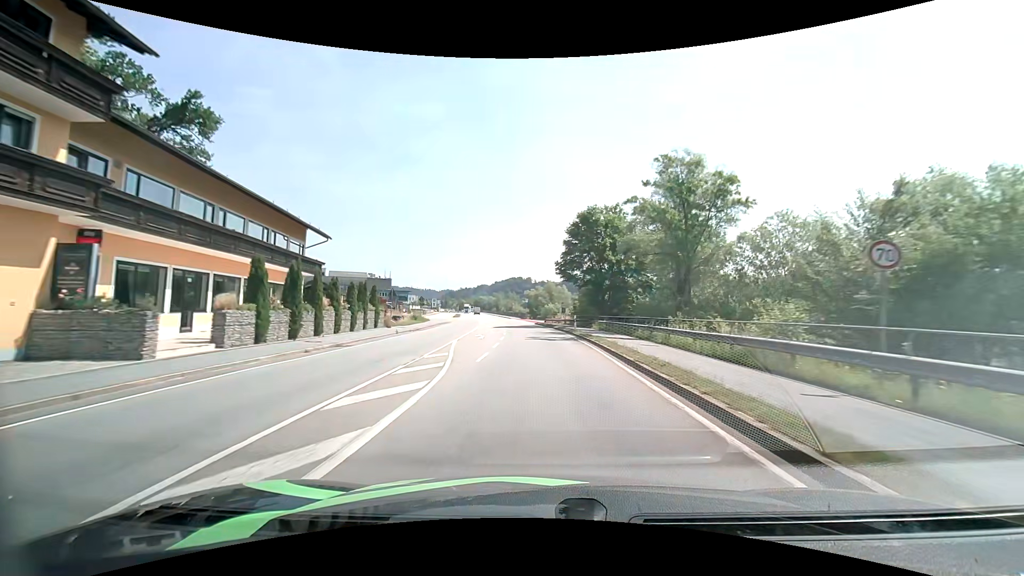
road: primary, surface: asphalt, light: Day
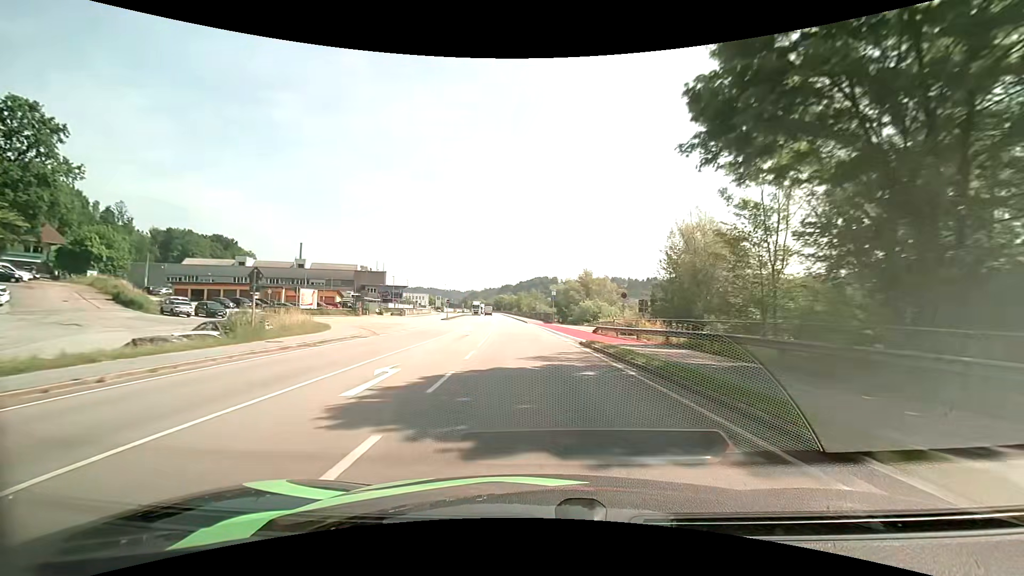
(-1.2, +41.7) m; -3°
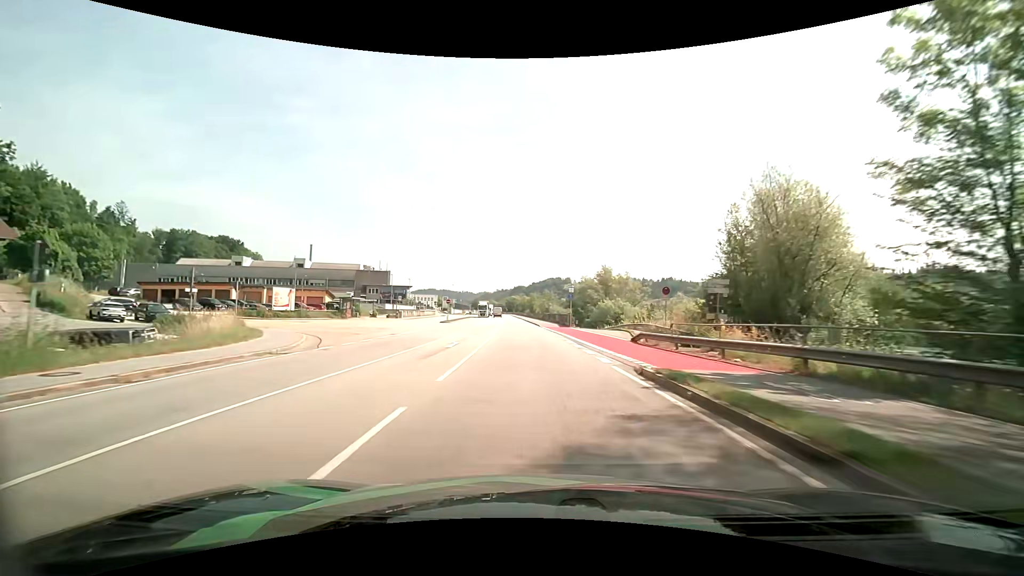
(-0.1, +10.5) m; -1°
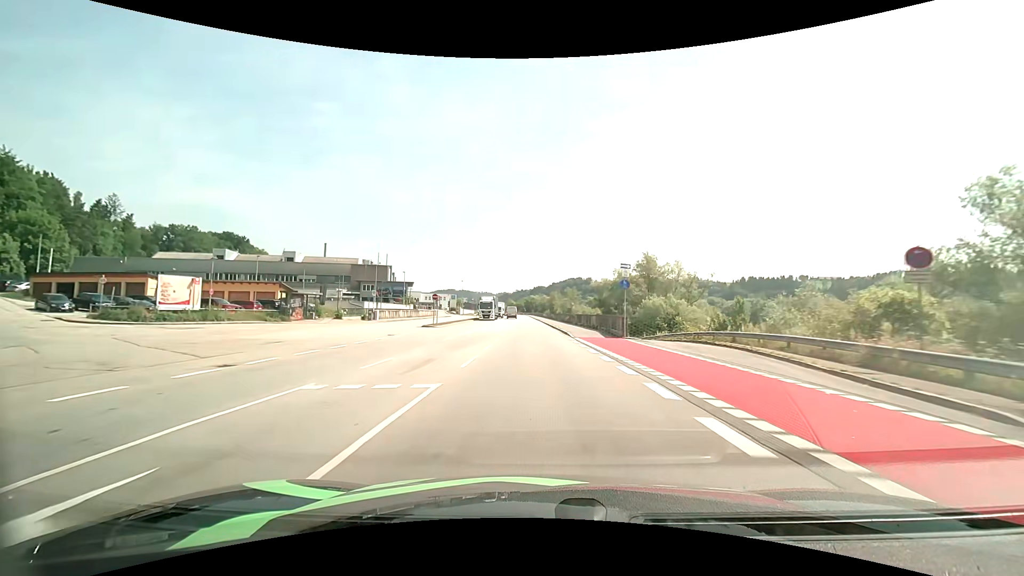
(-0.5, +20.9) m; -2°
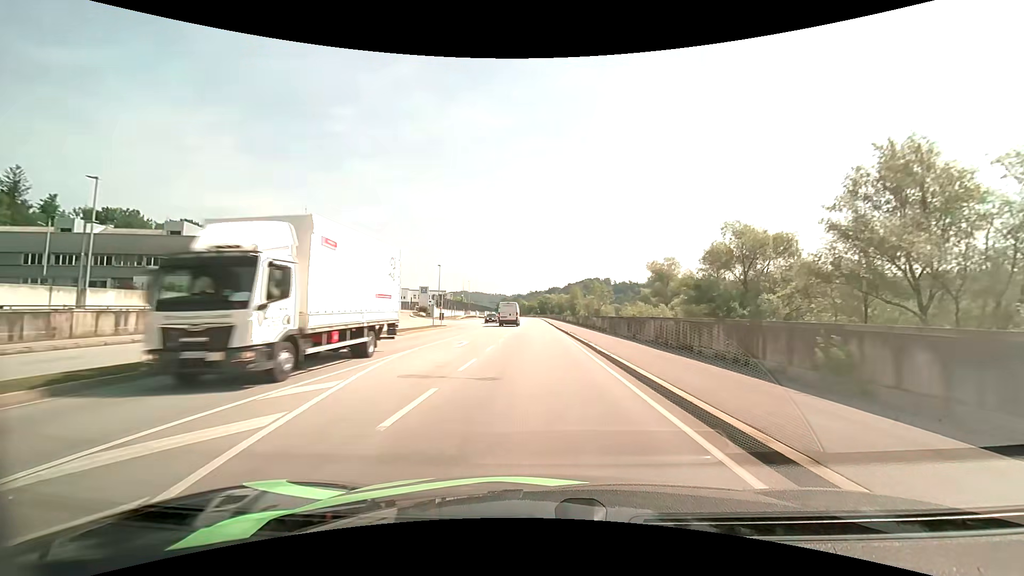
(-1.0, +51.0) m; -2°
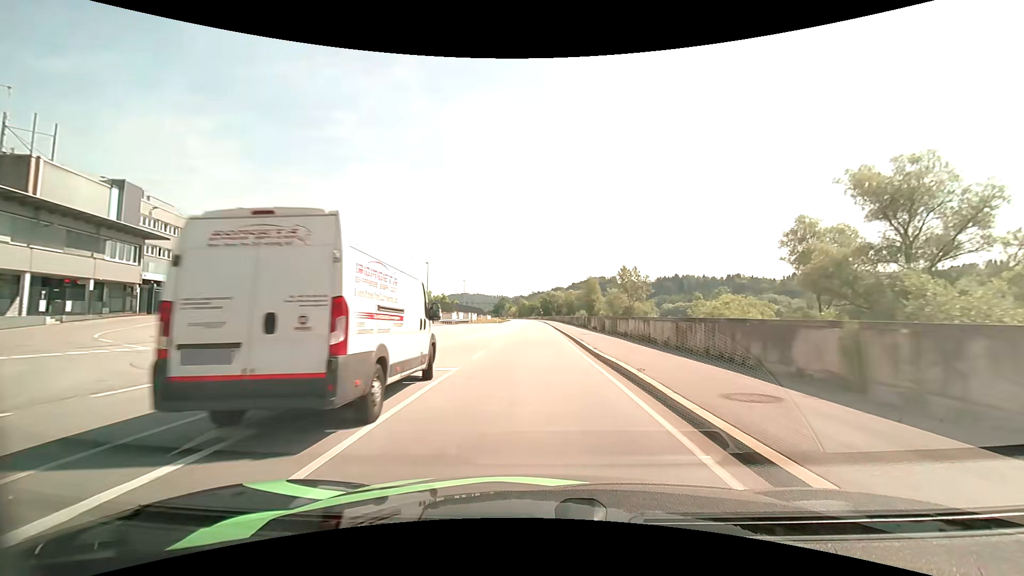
(0.0, +49.6) m; 0°
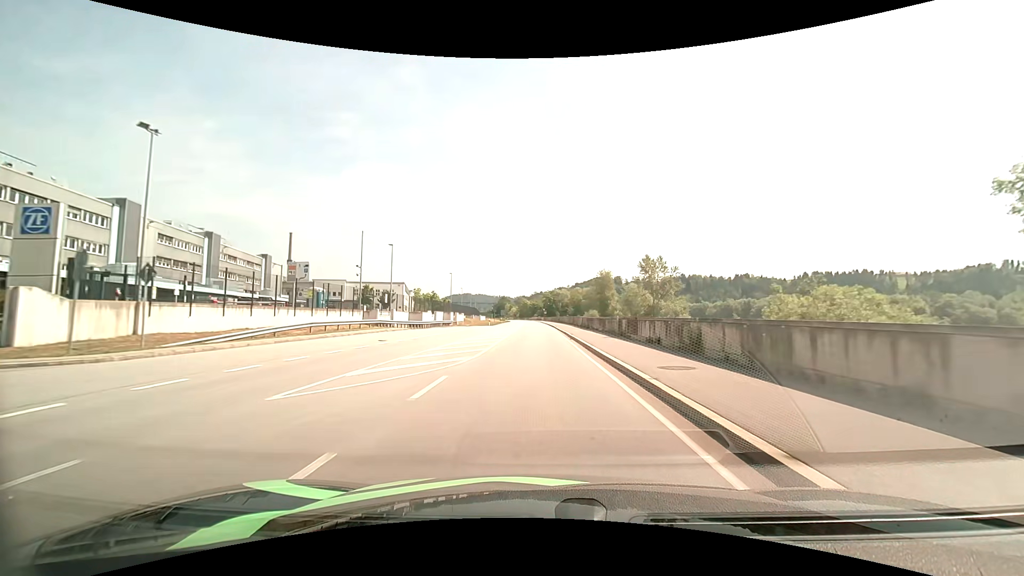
(-0.1, +20.2) m; 0°
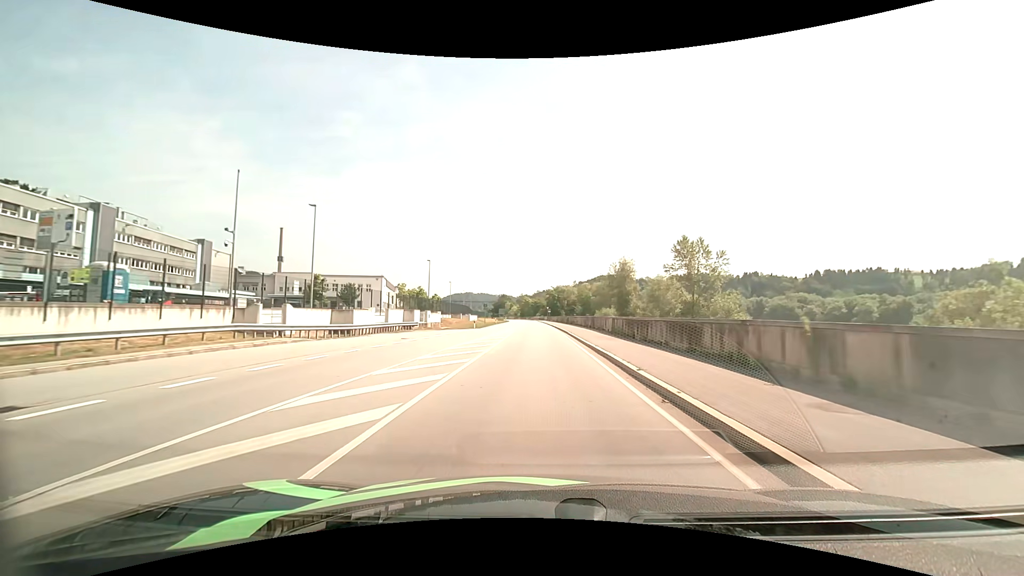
(-0.1, +20.6) m; 0°
(0, +10) (0, +20) (0, +30) (0, +40) (0, +50) (0, +60) (-1, +70) (-1, +80) (-1, +90) (-1, +100) m
